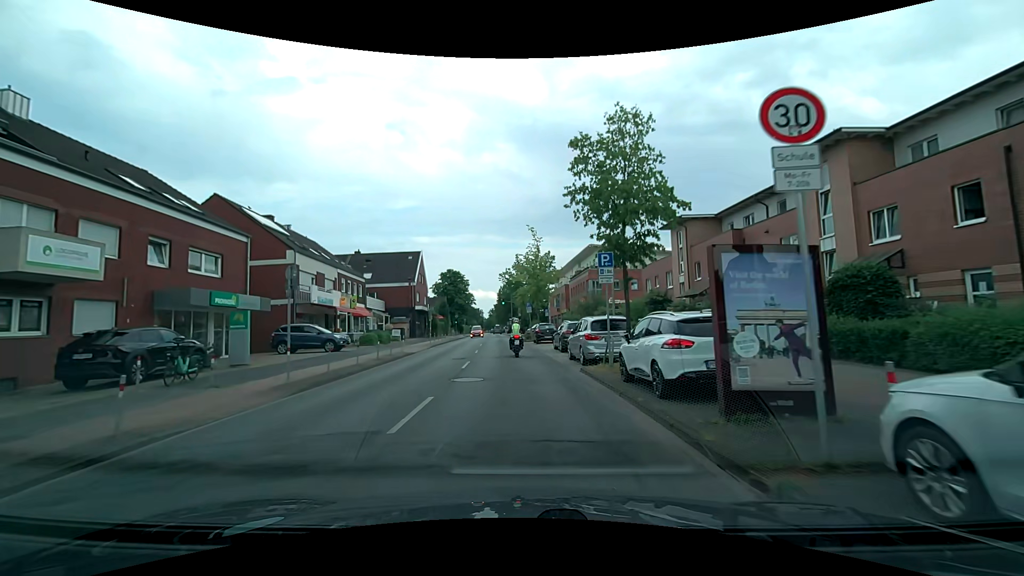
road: tertiary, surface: asphalt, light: Day
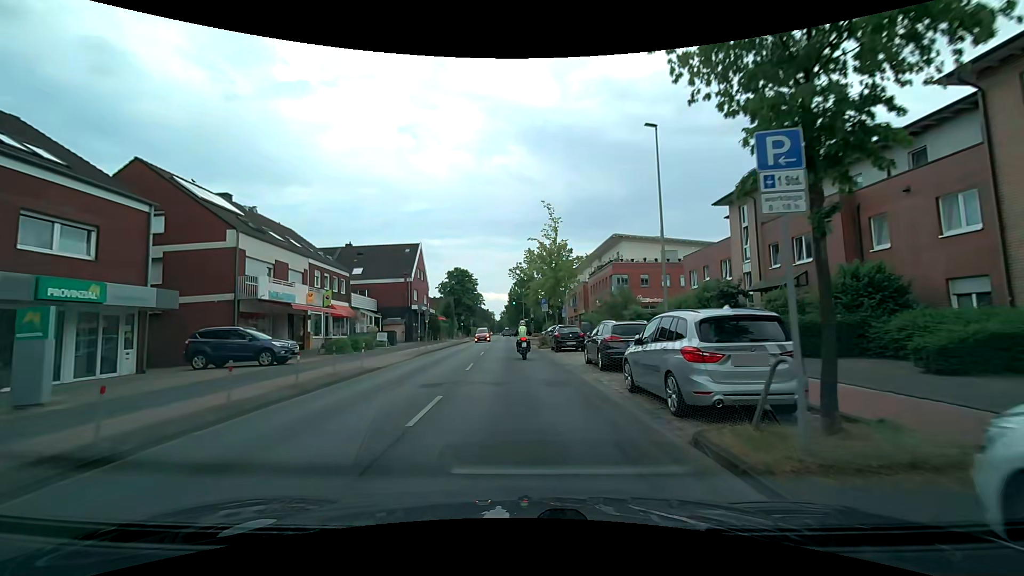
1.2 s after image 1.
(-0.2, +8.9) m; -1°
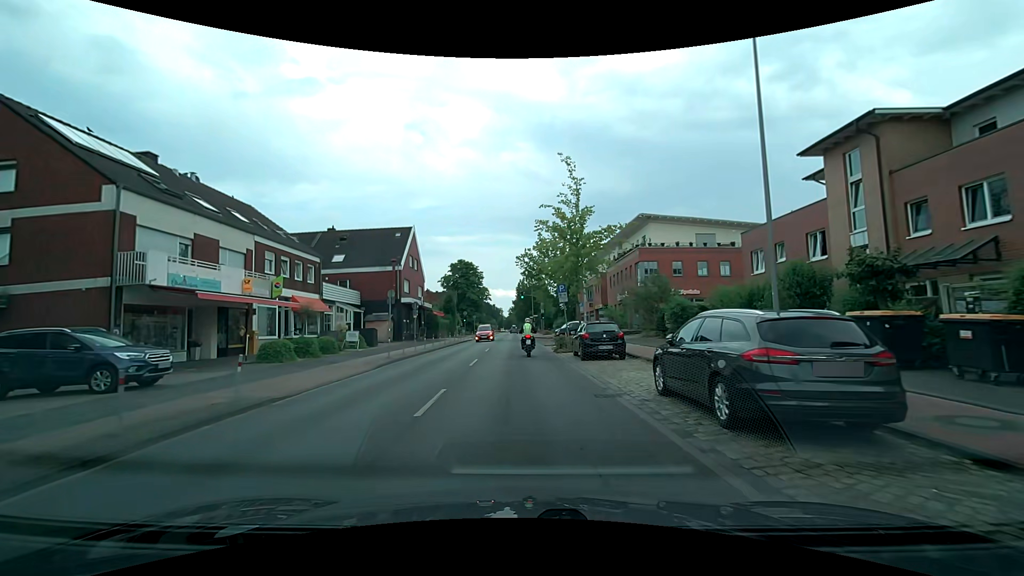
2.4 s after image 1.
(-0.1, +8.7) m; -2°
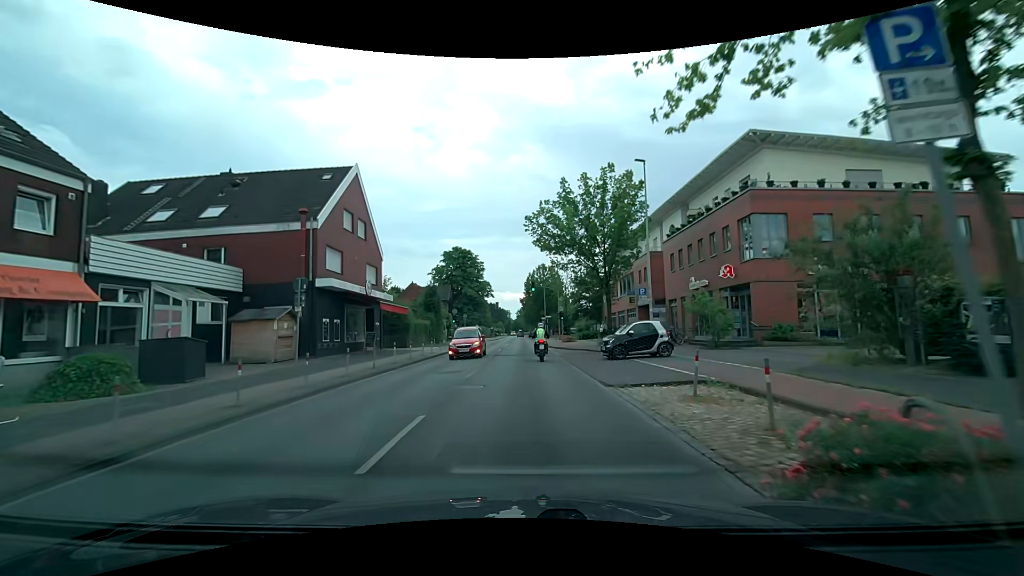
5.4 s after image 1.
(-0.1, +21.5) m; 0°
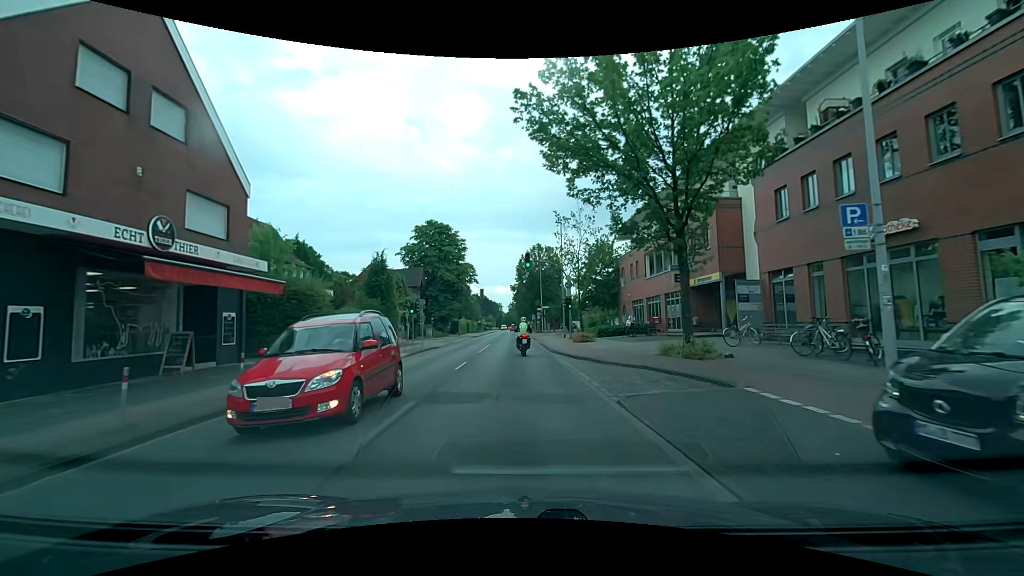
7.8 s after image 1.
(0.0, +17.6) m; 0°
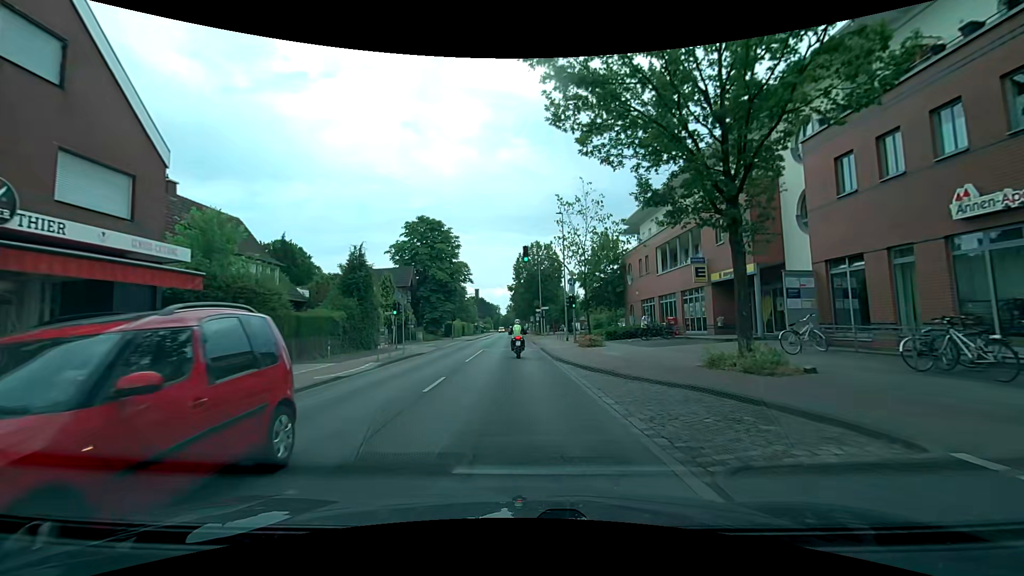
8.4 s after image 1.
(0.0, +4.5) m; +1°
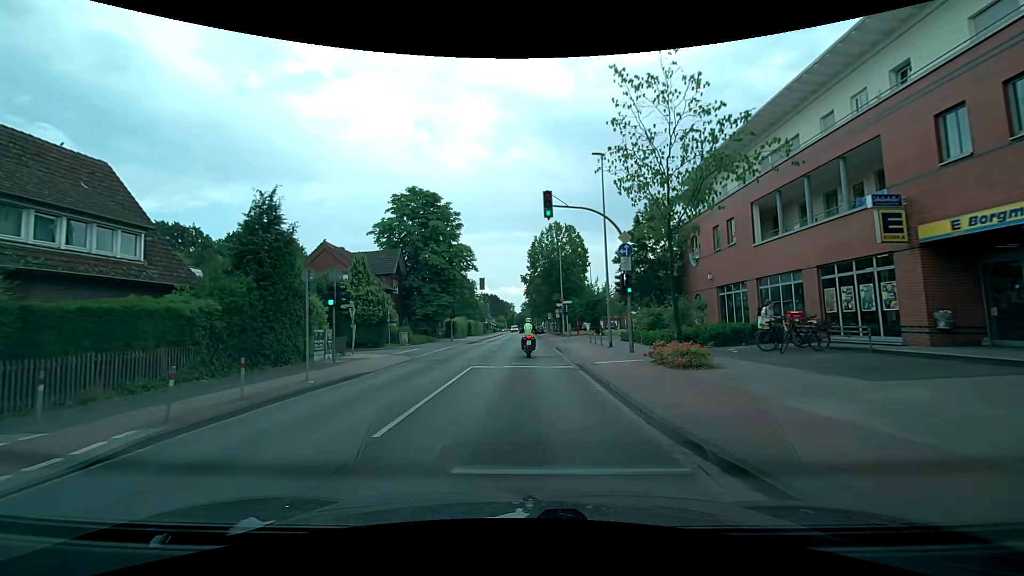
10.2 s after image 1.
(-0.3, +13.8) m; -2°
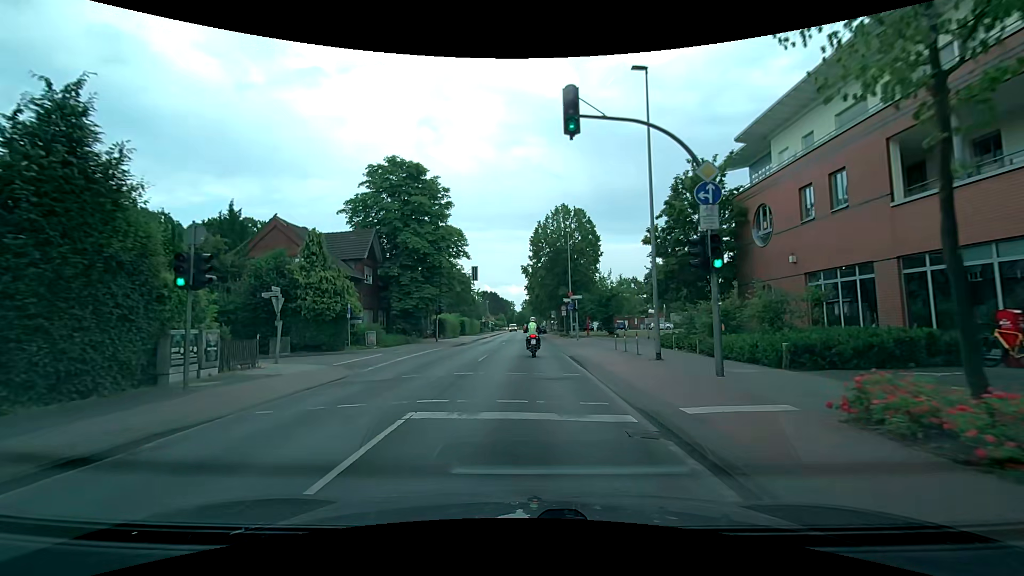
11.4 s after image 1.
(-0.1, +9.1) m; 0°
(0, +10) (0, +20) (0, +30) (0, +40) (0, +50) (0, +60) (0, +70) (0, +80) (-1, +90) (-1, +100) m
